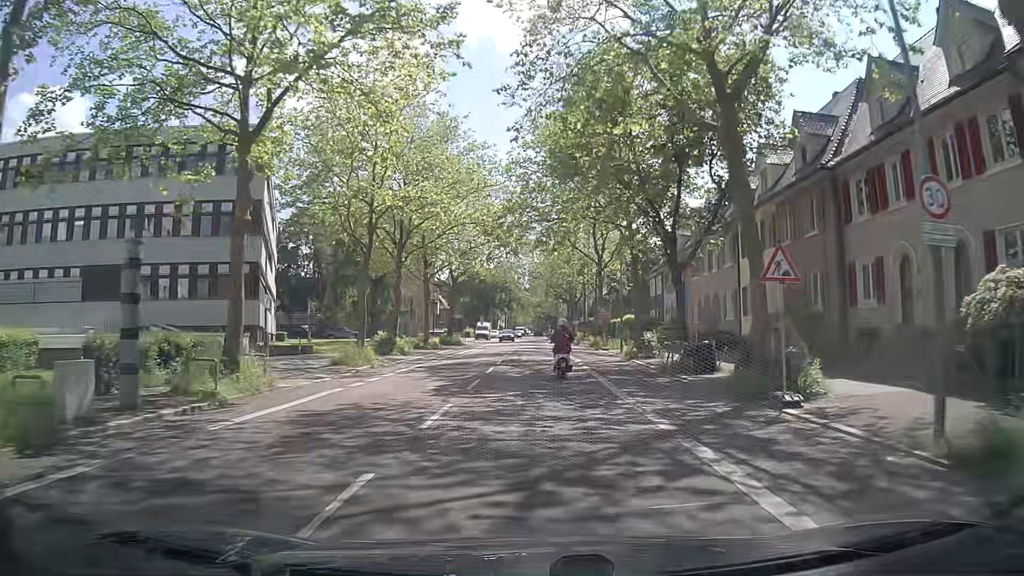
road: secondary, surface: asphalt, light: Day
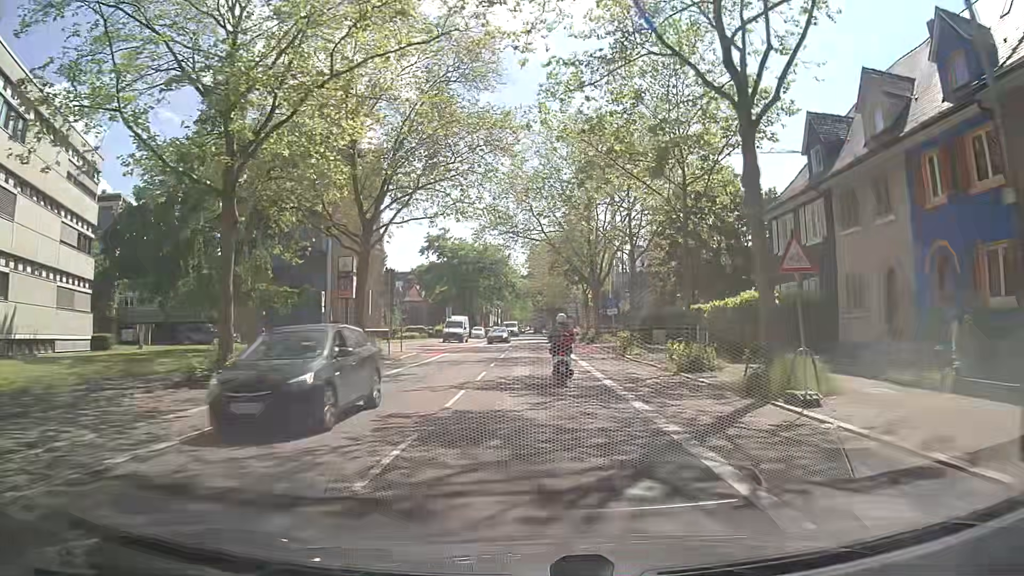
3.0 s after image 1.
(-0.3, +34.0) m; 0°
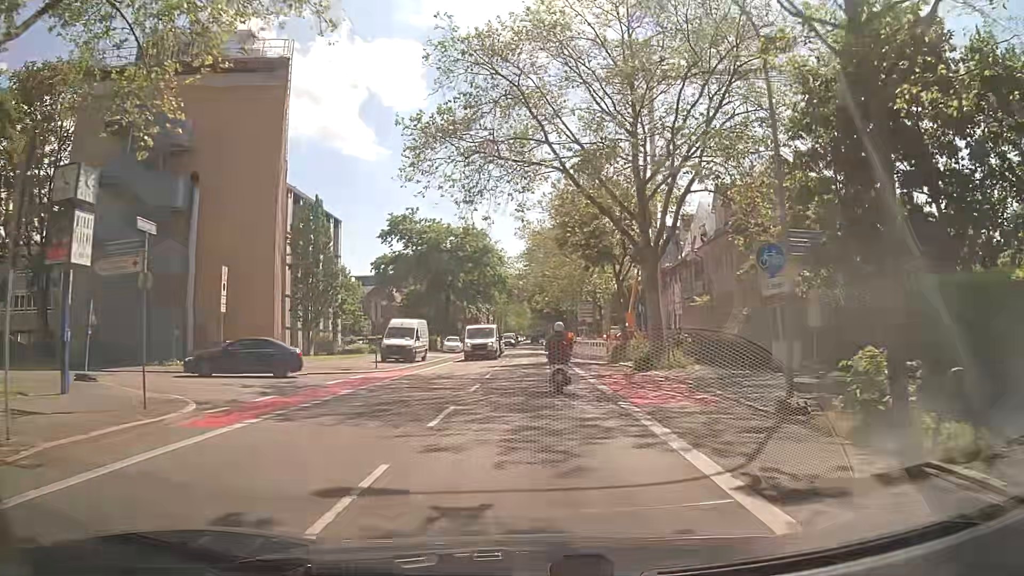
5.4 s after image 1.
(-0.2, +25.8) m; -1°
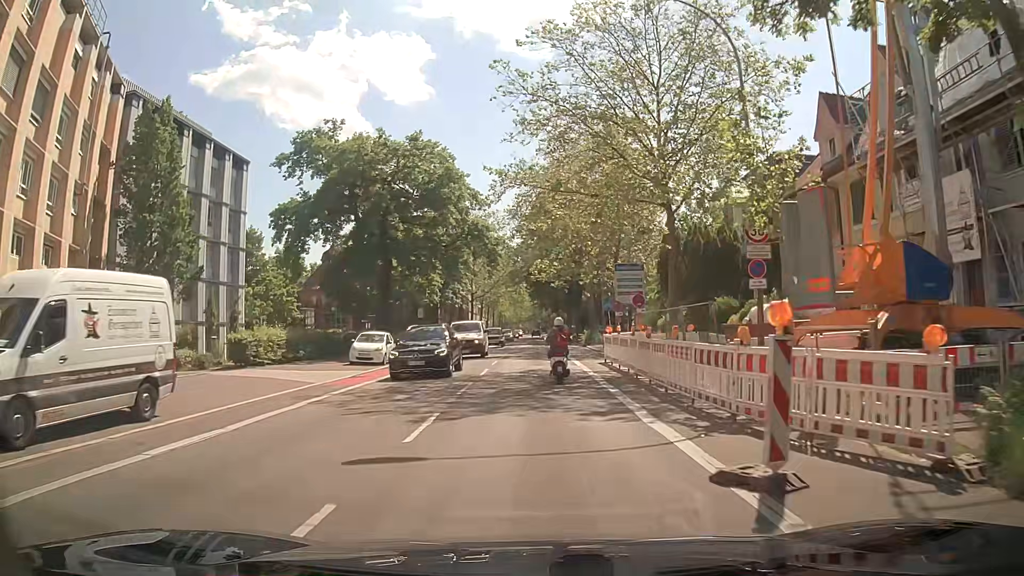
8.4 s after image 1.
(+0.3, +32.2) m; +1°
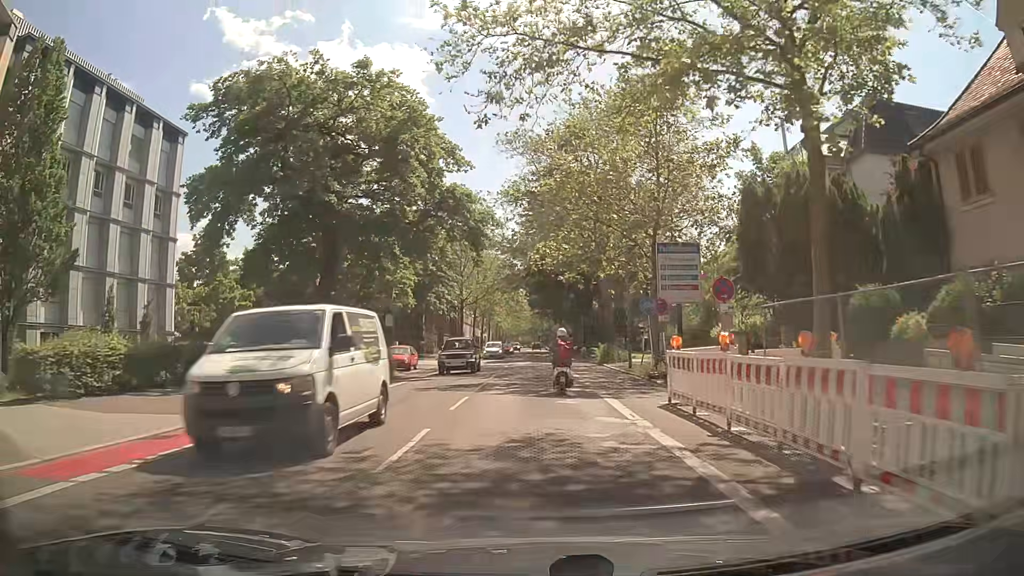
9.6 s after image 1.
(-0.1, +13.2) m; -1°
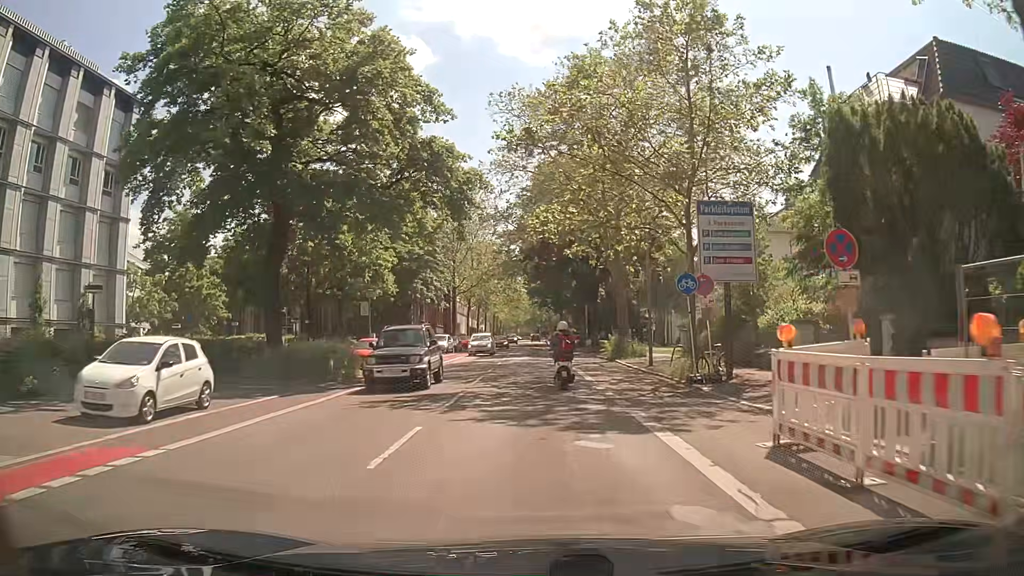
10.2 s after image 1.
(0.0, +6.6) m; +1°
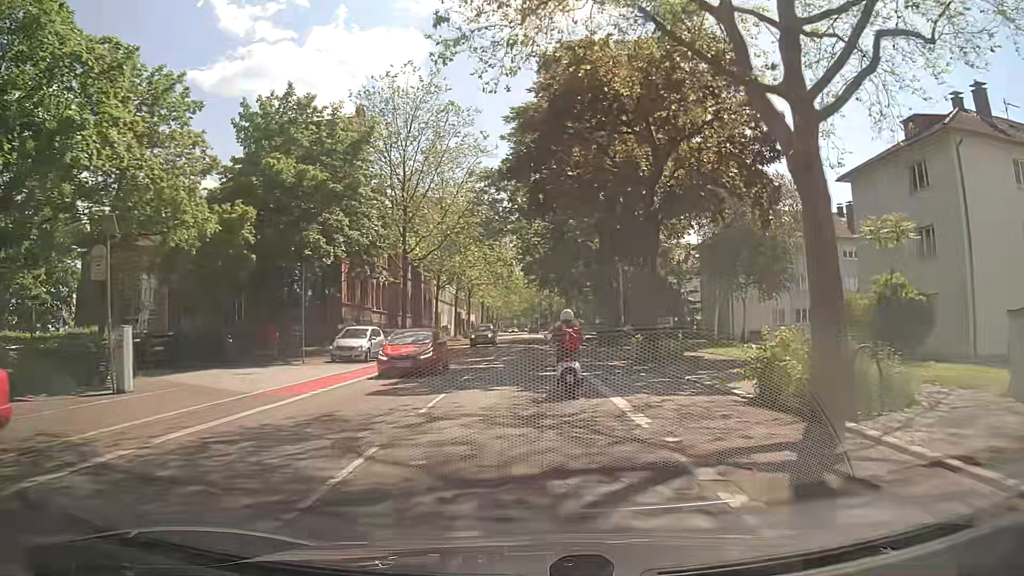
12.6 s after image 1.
(0.0, +26.4) m; -1°
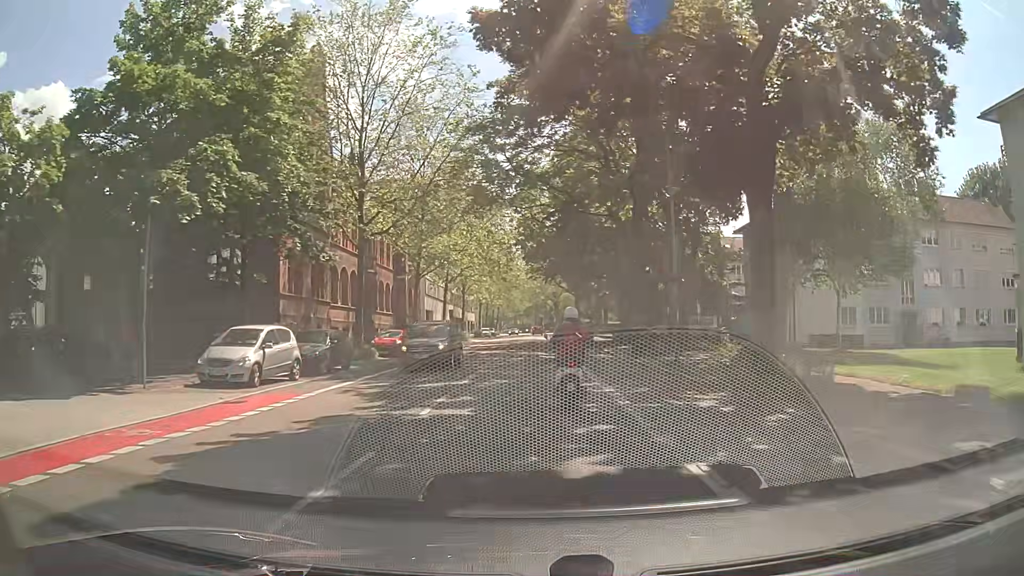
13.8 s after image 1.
(+0.1, +12.8) m; 0°
(0, +10) (0, +20) (0, +30) (0, +40) (0, +50) (+1, +60) (+1, +70) (+1, +80) (+1, +90) (+1, +100) m
